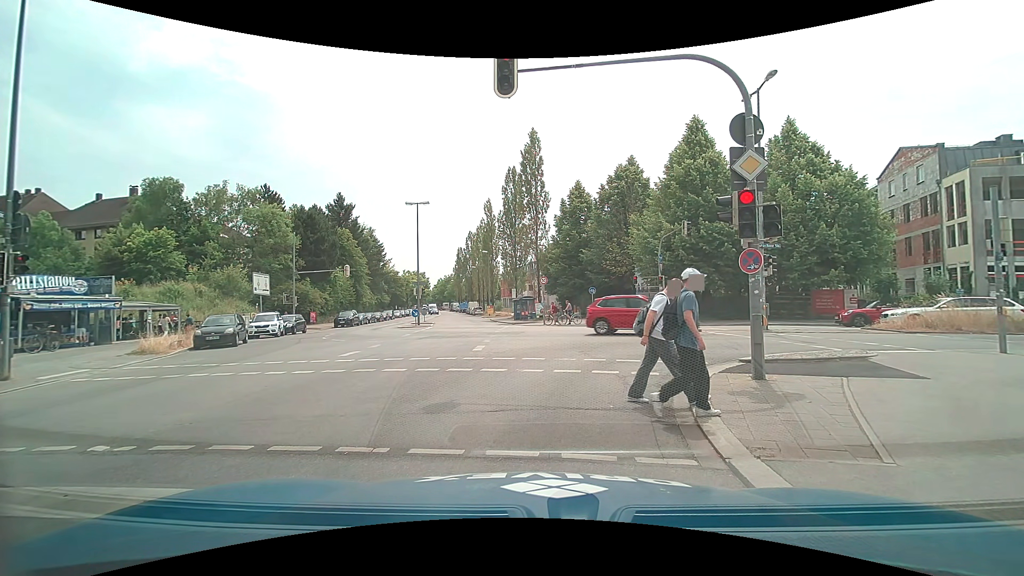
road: tertiary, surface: asphalt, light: Day
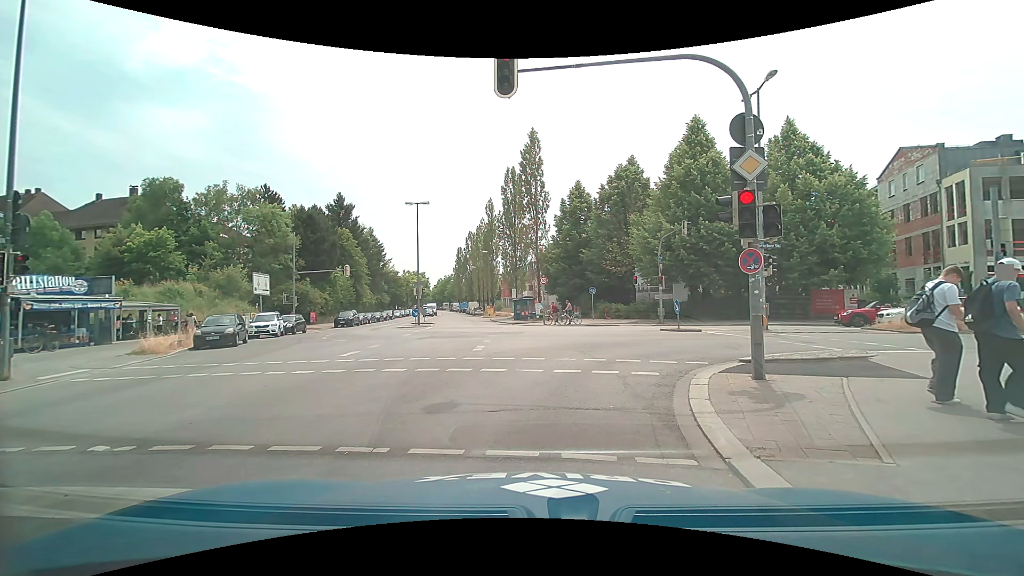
(0.0, 0.0) m; 0°
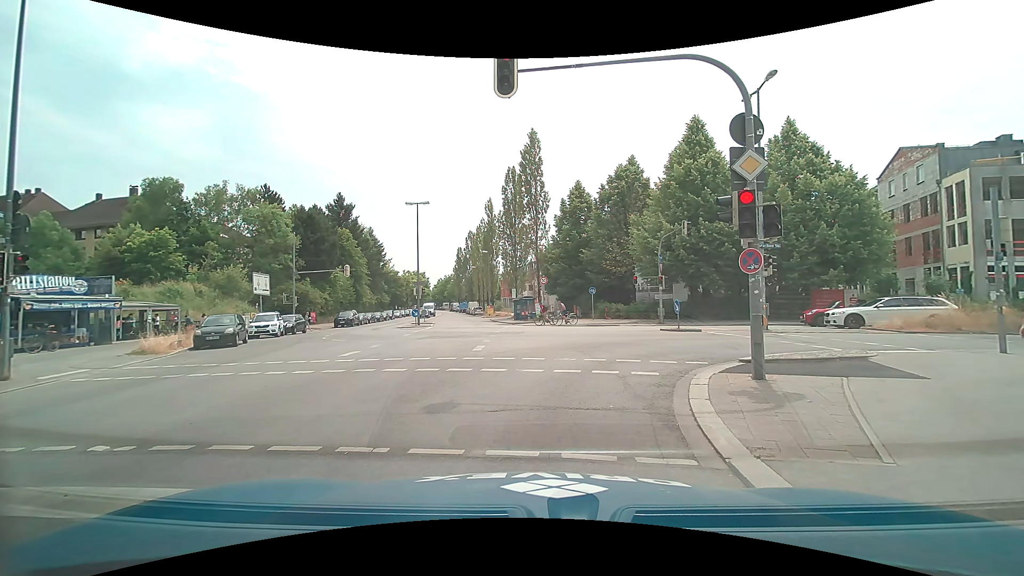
(0.0, 0.0) m; 0°
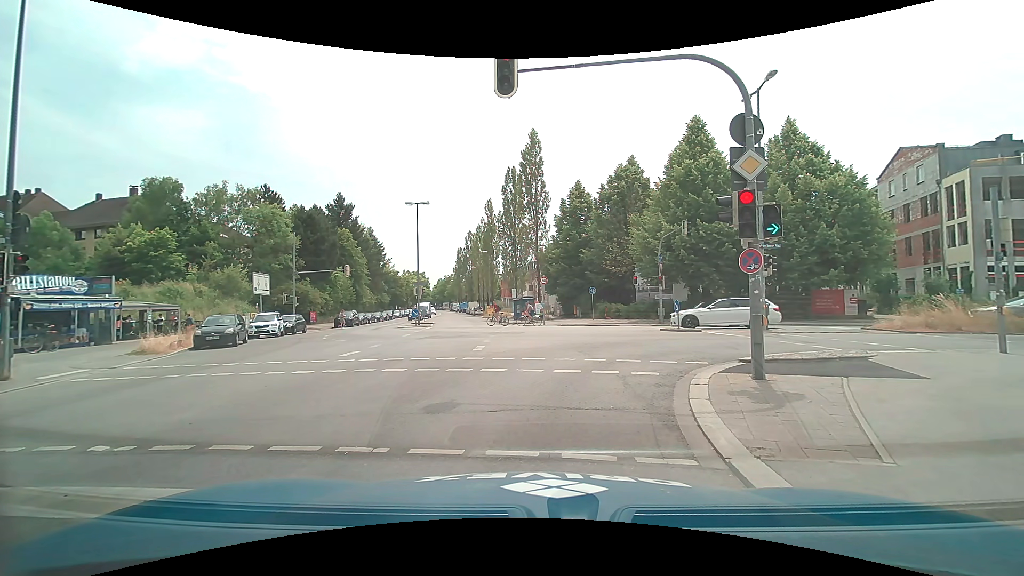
(0.0, 0.0) m; 0°
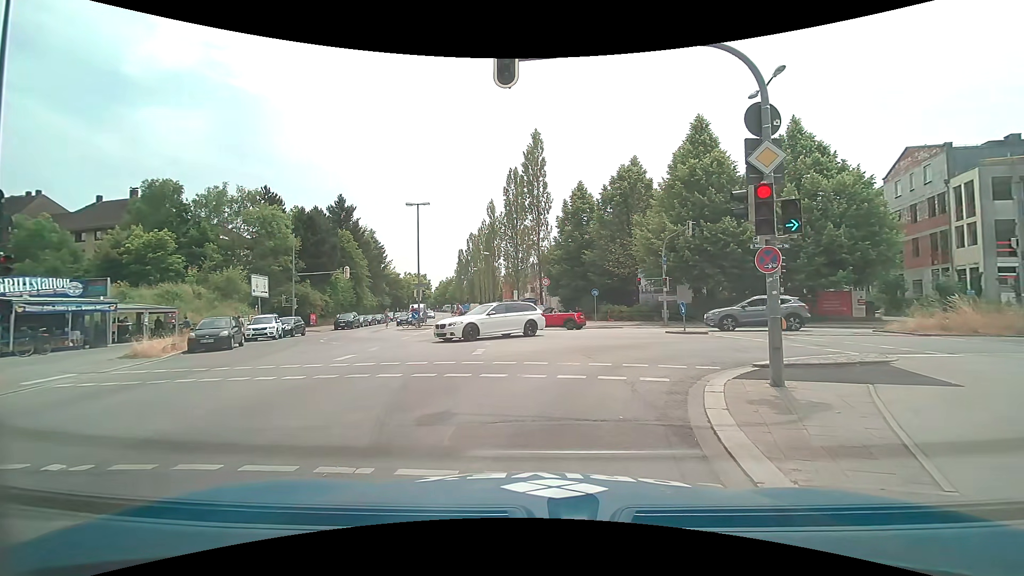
(0.0, +0.5) m; 0°
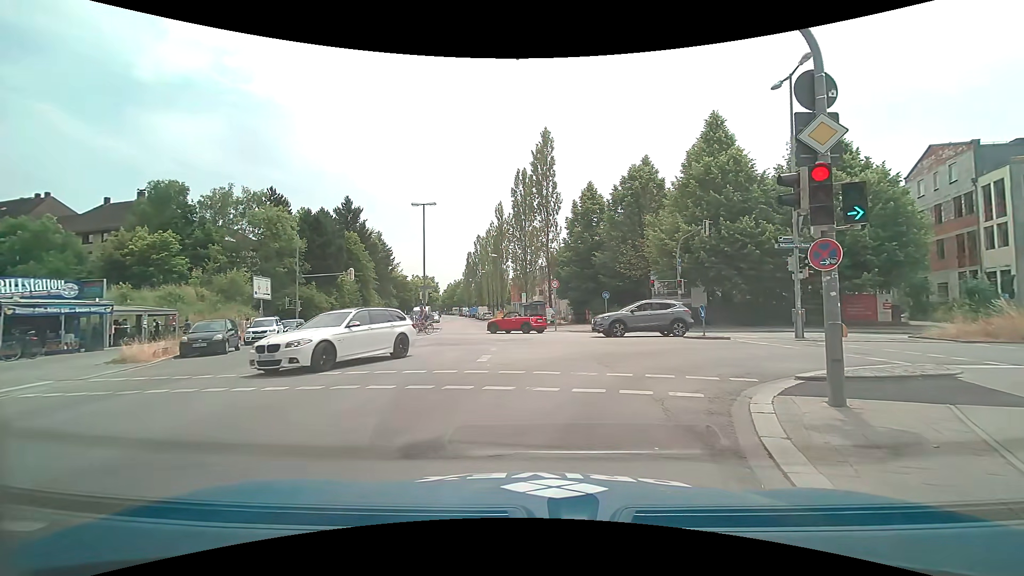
(0.0, +1.2) m; 0°
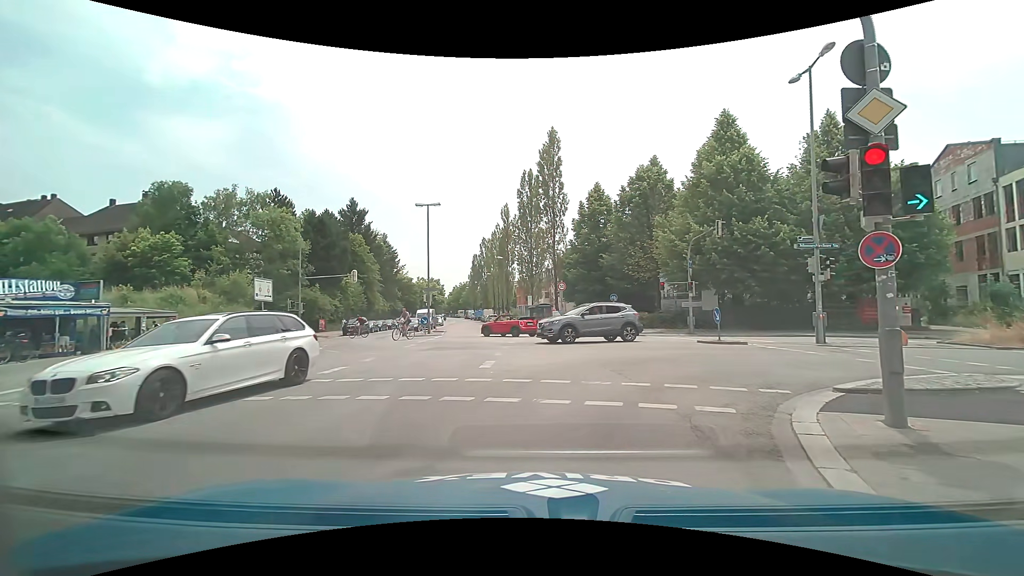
(0.0, +0.9) m; -2°
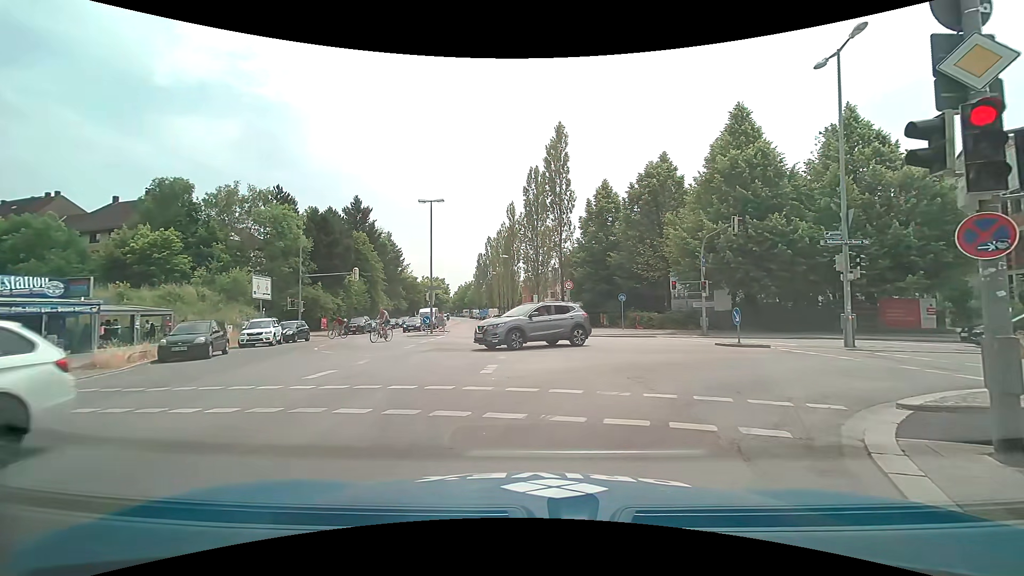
(0.0, +1.2) m; -3°
(+2, +10) (+11, +13) (+21, +11) (+31, +8) (+40, +5) (+50, +3) (+60, +1) (+69, -2) (+79, -5) (+89, -8) m
